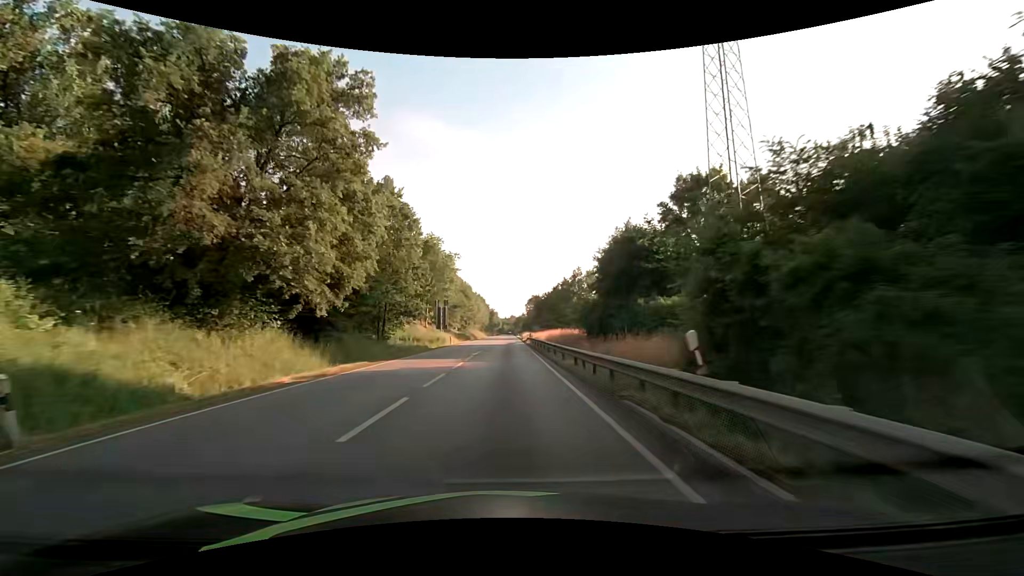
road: primary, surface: asphalt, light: Day
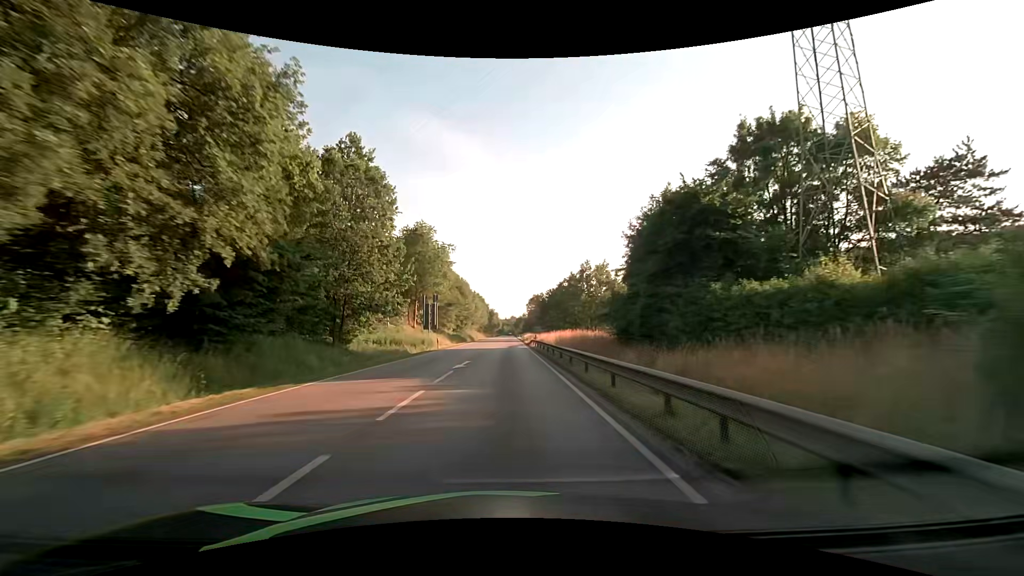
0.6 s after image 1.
(0.0, +10.5) m; 0°
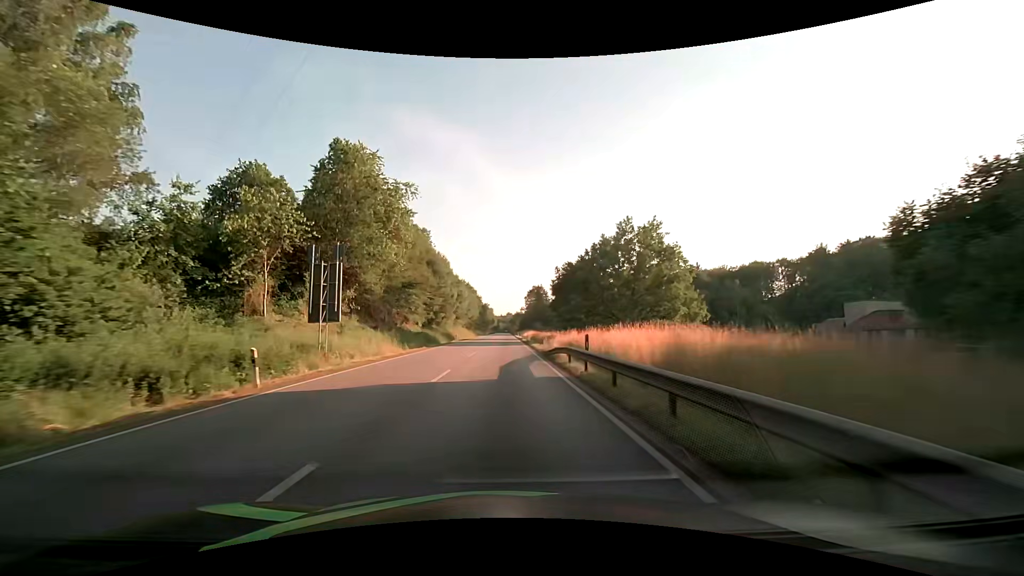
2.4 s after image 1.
(+0.1, +32.7) m; 0°
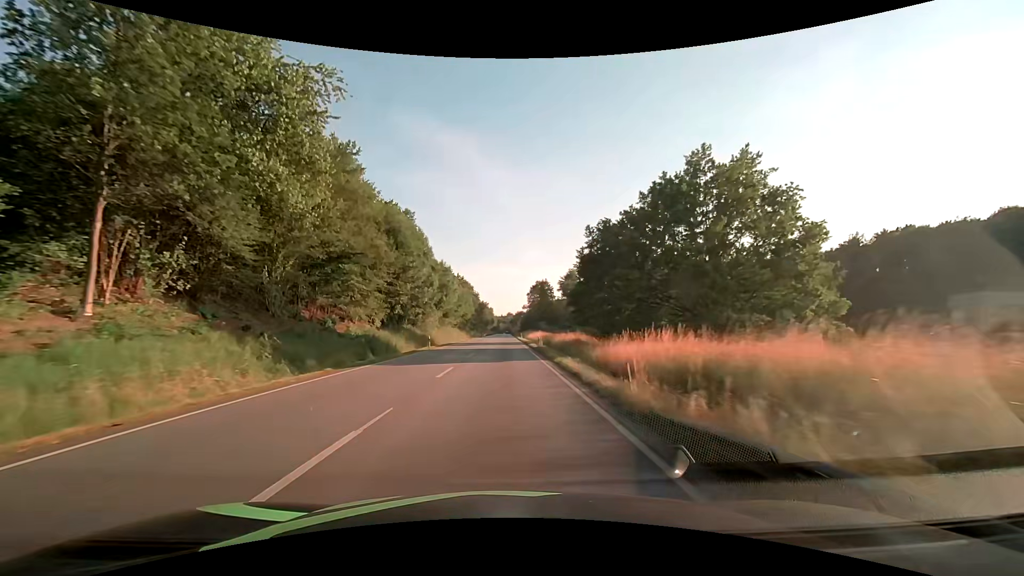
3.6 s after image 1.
(0.0, +22.6) m; 0°
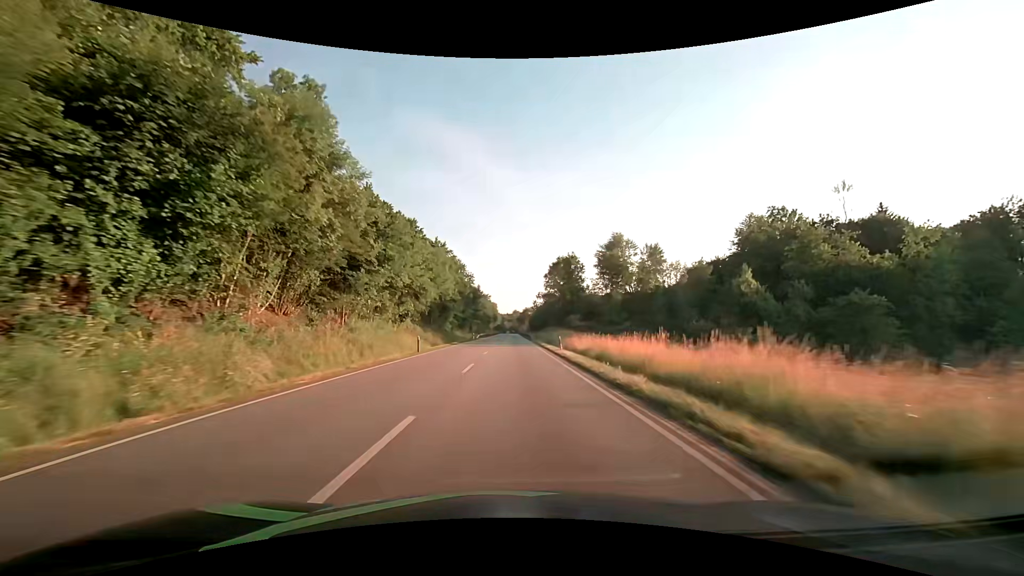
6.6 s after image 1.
(-0.6, +58.9) m; -1°
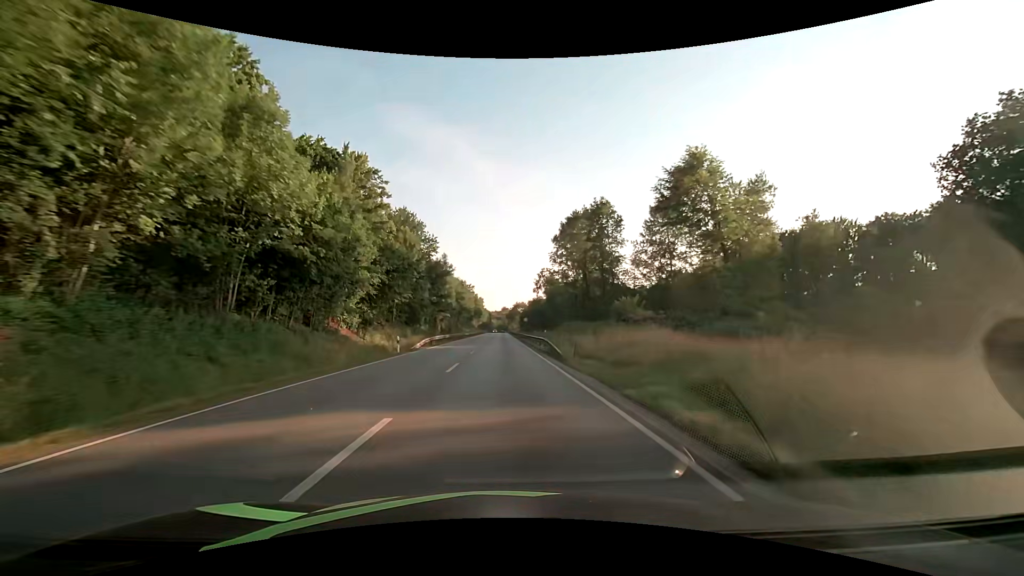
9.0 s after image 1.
(+0.7, +48.5) m; +1°
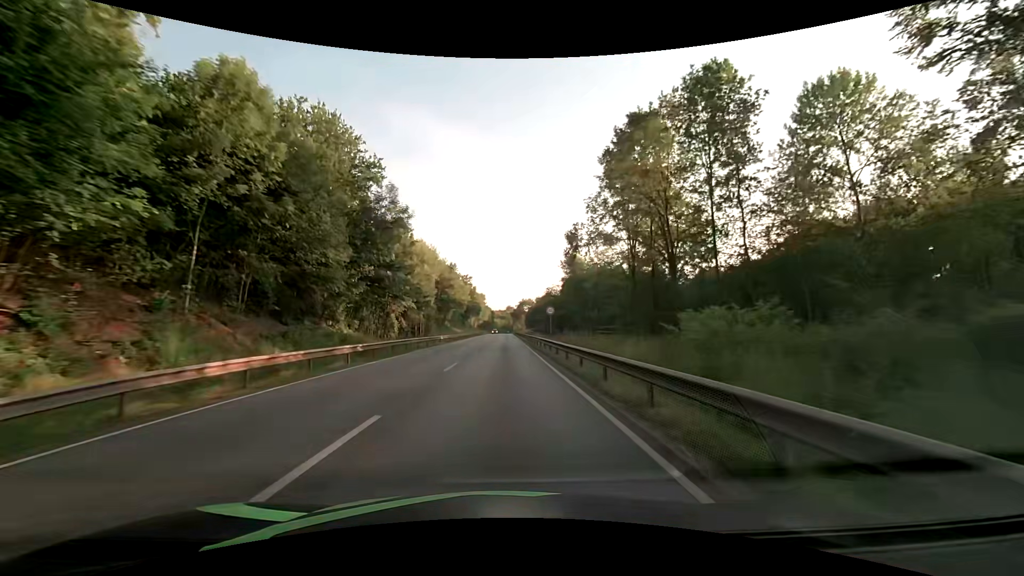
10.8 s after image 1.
(-0.1, +35.8) m; -1°
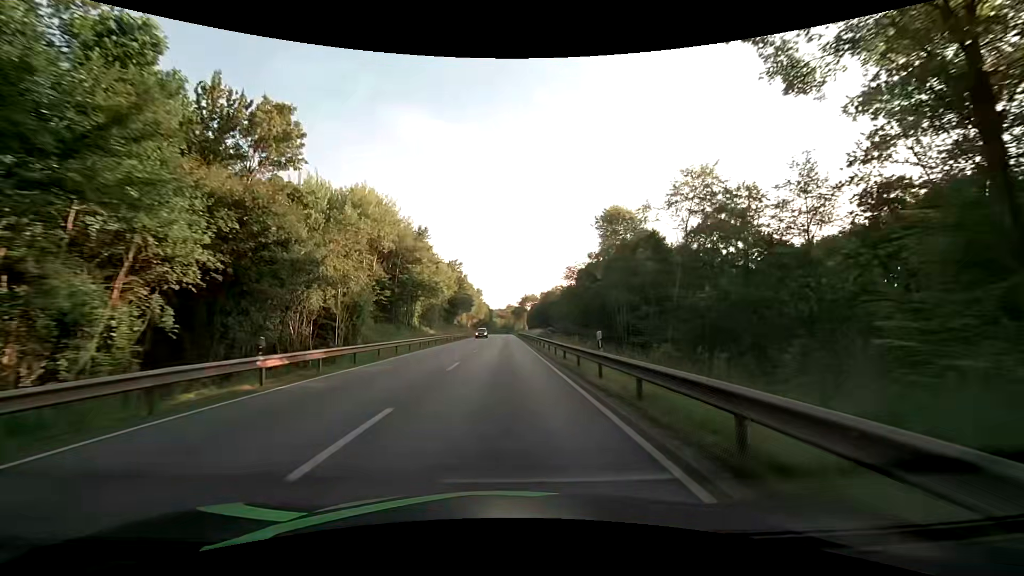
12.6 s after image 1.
(0.0, +35.5) m; 0°
(0, +10) (0, +20) (0, +30) (0, +40) (0, +50) (0, +60) (0, +70) (0, +80) (0, +90) (0, +100) m
